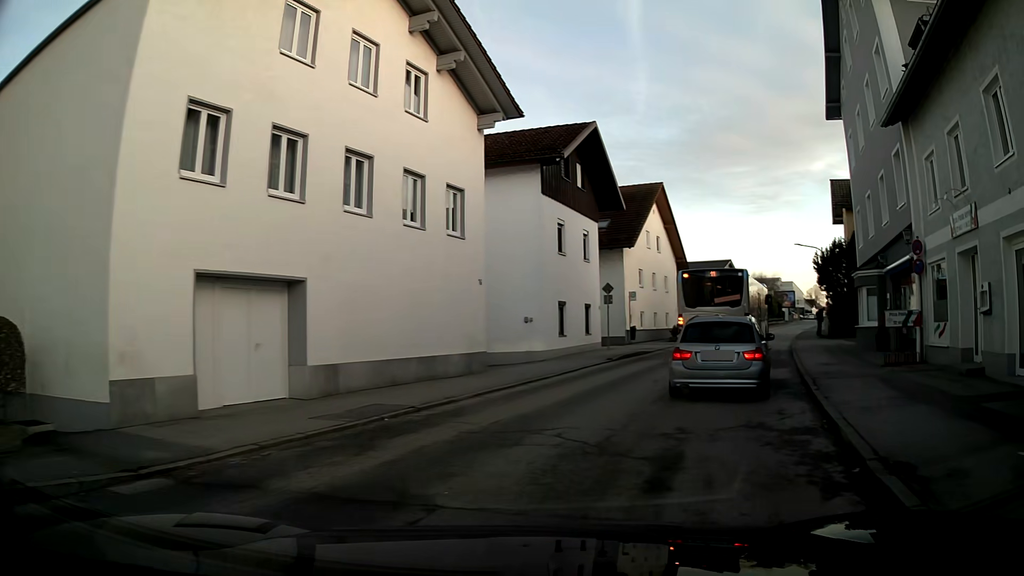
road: unclassified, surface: asphalt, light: Day
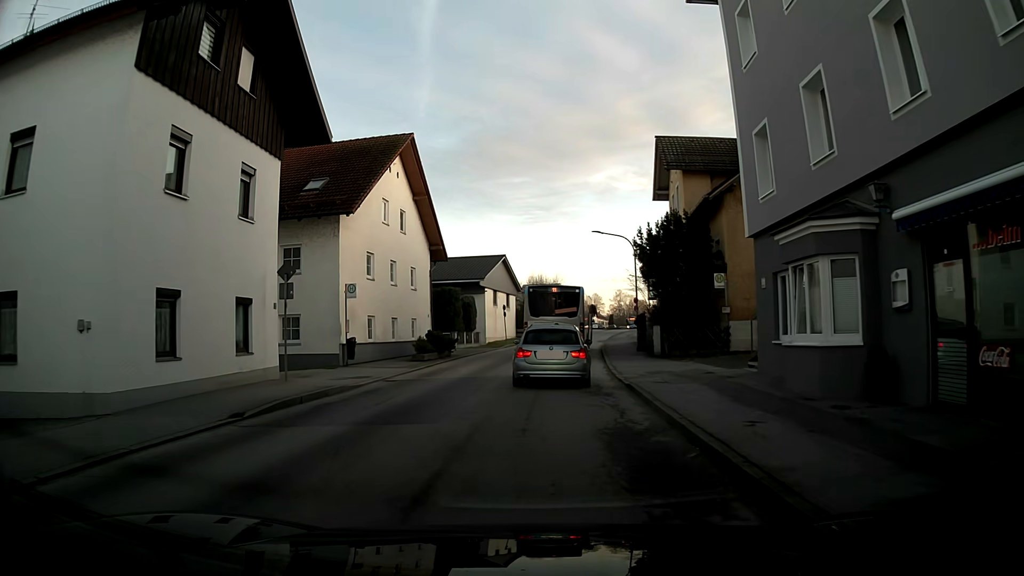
(+2.9, +13.8) m; +17°
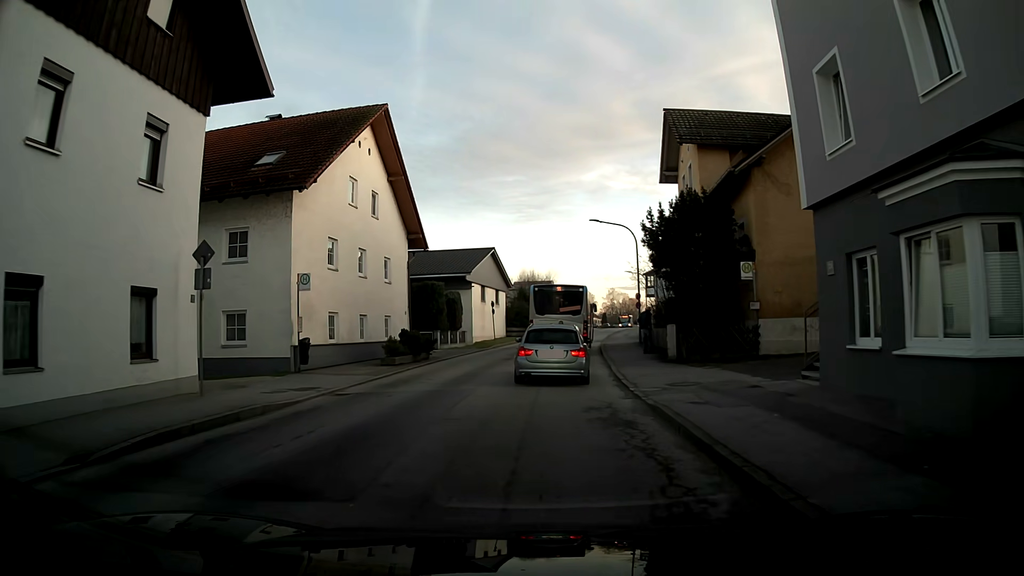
(0.0, +4.4) m; +1°
(0, +10) (+1, +20) (+1, +30) (+2, +40) (+4, +50) (+5, +60) (+7, +70) (+9, +79) (+11, +89) (+13, +99) m
